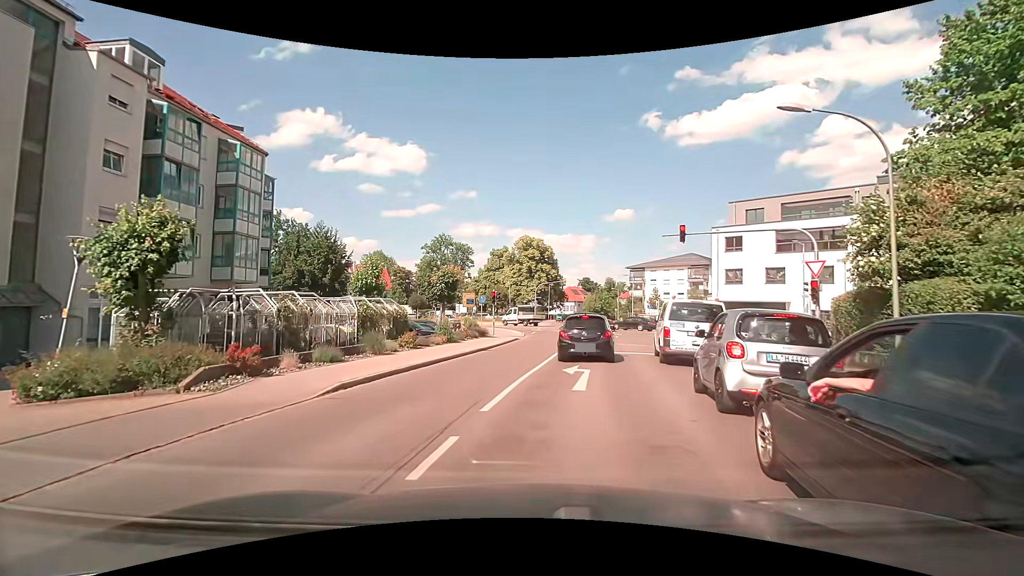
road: tertiary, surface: asphalt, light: Day
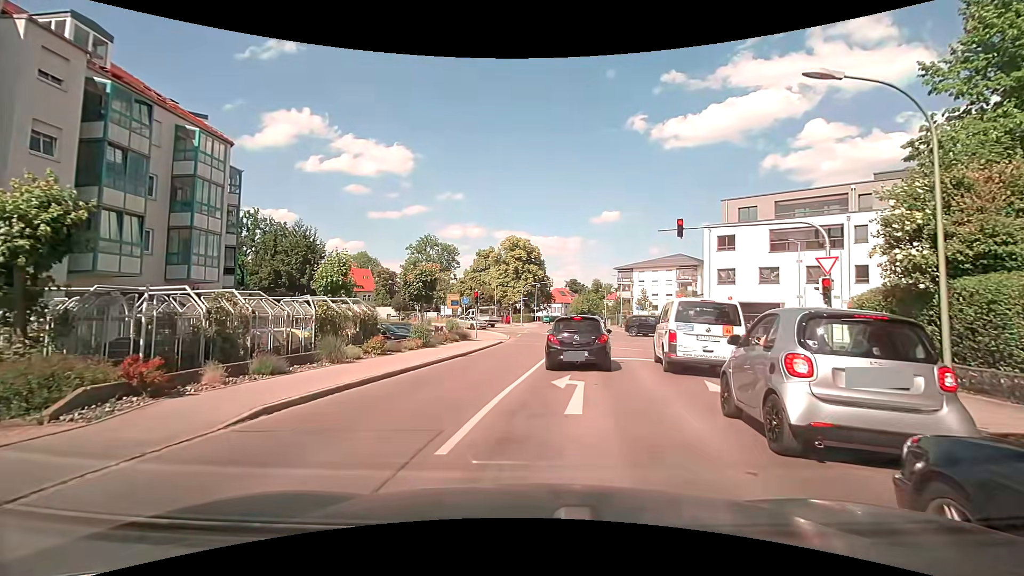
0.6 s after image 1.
(+0.1, +2.2) m; +3°
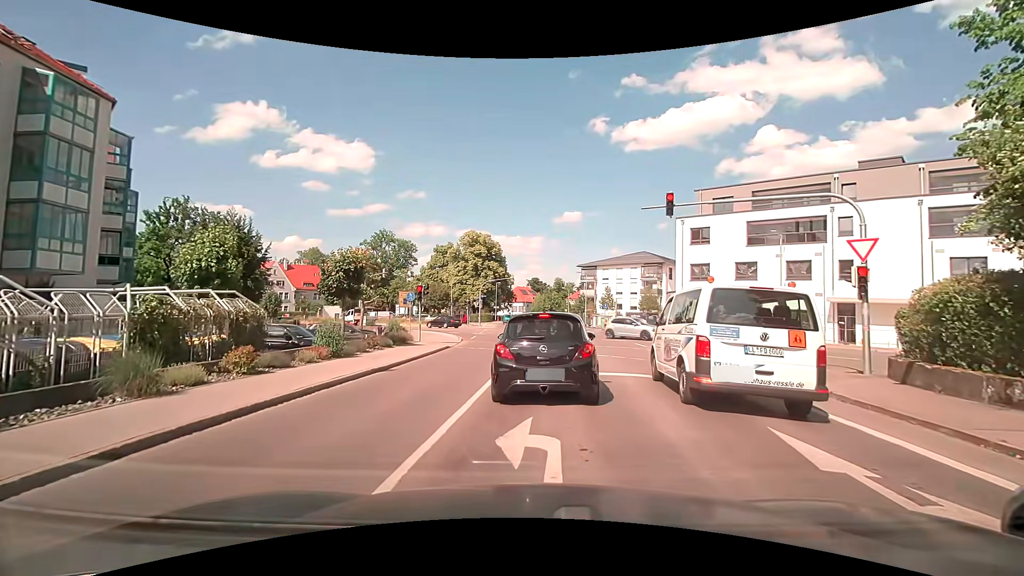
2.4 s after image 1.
(+0.1, +5.0) m; +2°
